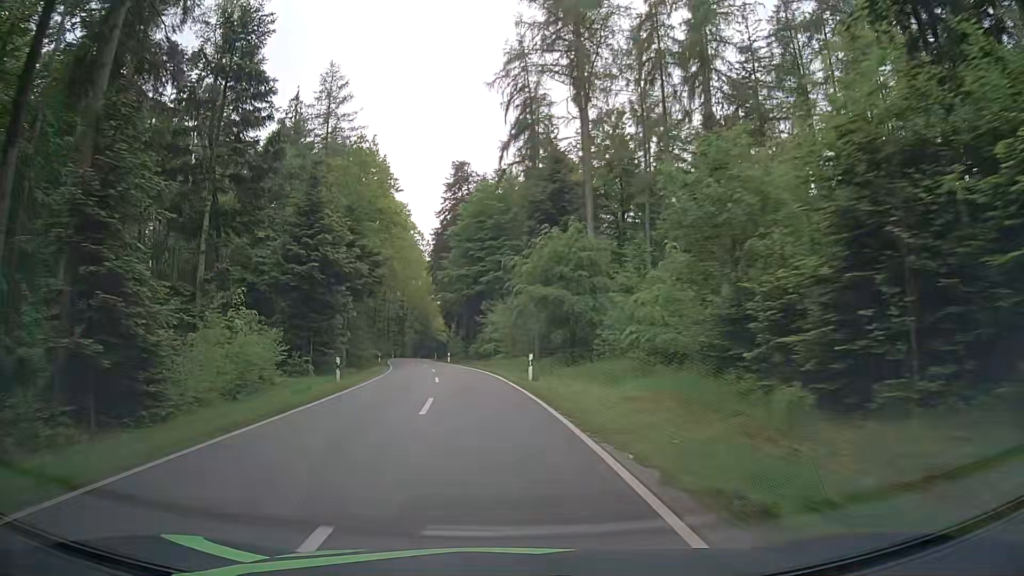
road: tertiary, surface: asphalt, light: Day
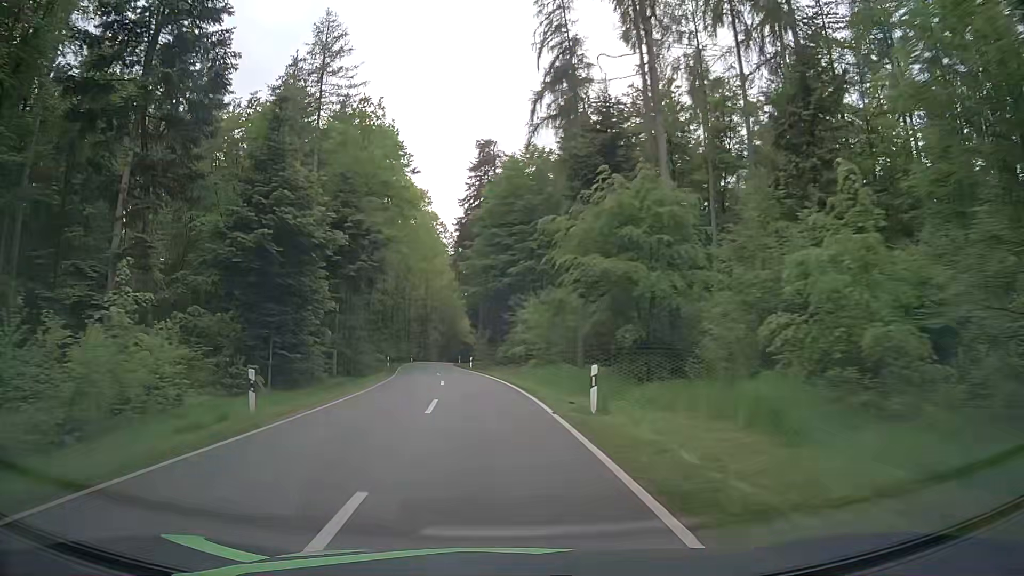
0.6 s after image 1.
(-0.3, +10.8) m; -3°
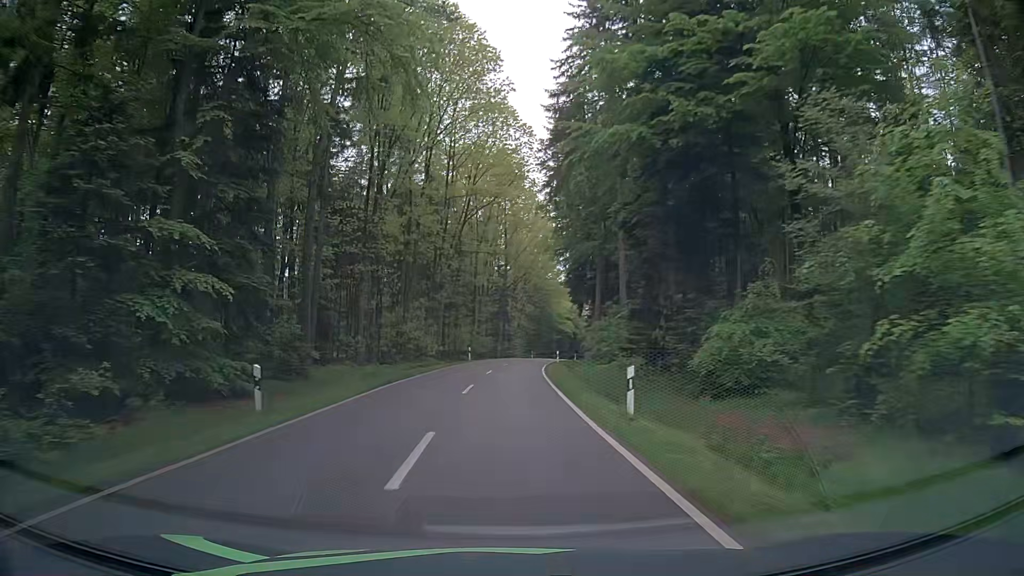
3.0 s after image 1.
(-3.8, +44.1) m; -8°
(0, +10) (0, +20) (0, +30) (0, +40) (+1, +50) (+2, +60) (+3, +70) (+4, +80) (+5, +90) (+6, +100) m
